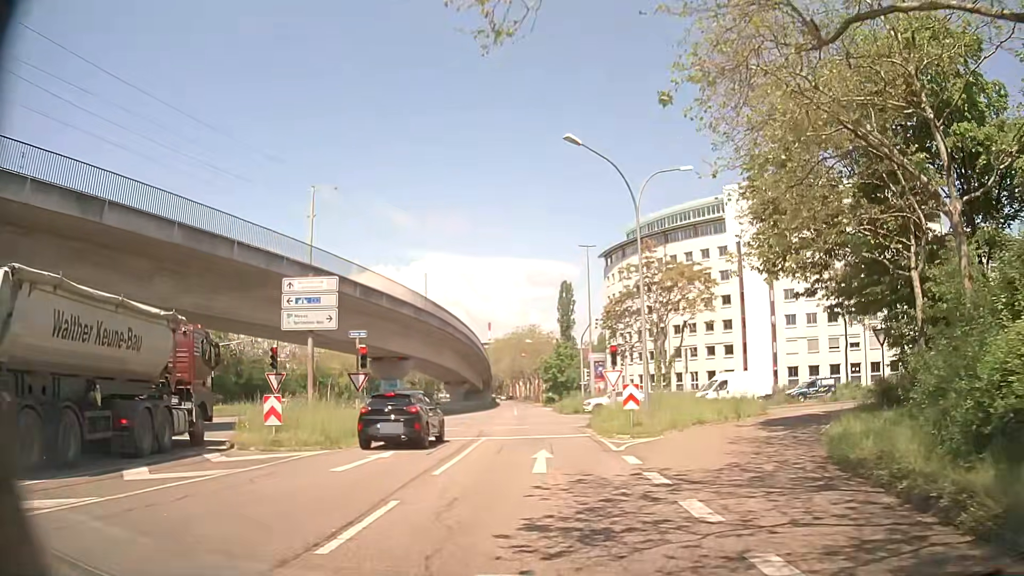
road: tertiary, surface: asphalt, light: Day
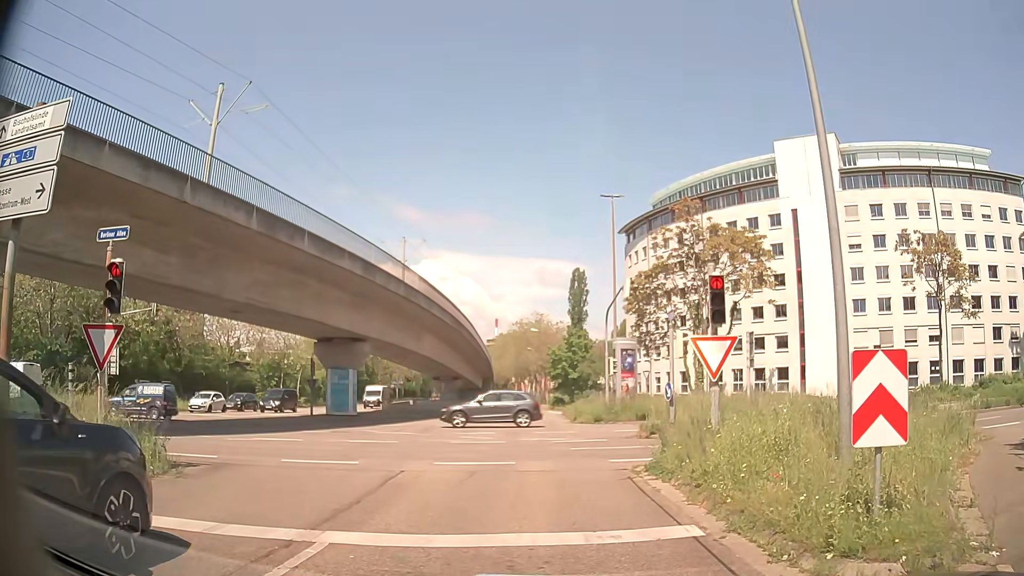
(+0.1, +15.1) m; -1°
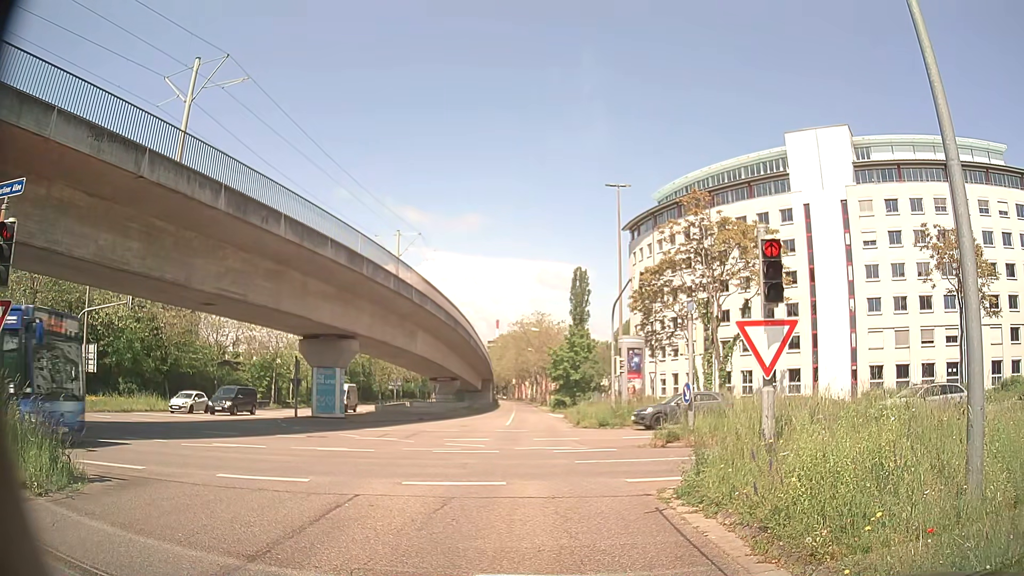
(0.0, +2.6) m; +2°
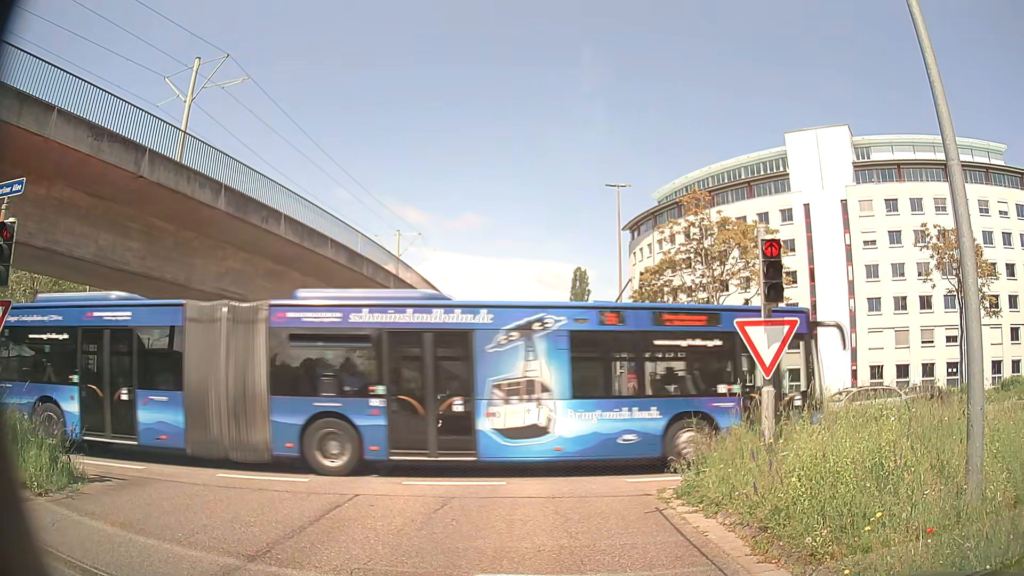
(0.0, 0.0) m; 0°
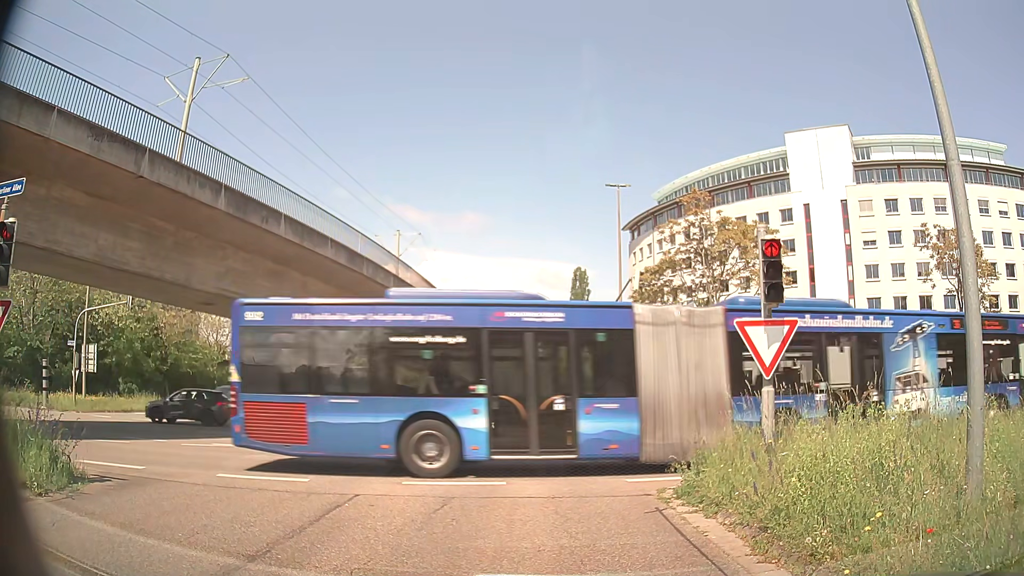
(0.0, 0.0) m; 0°
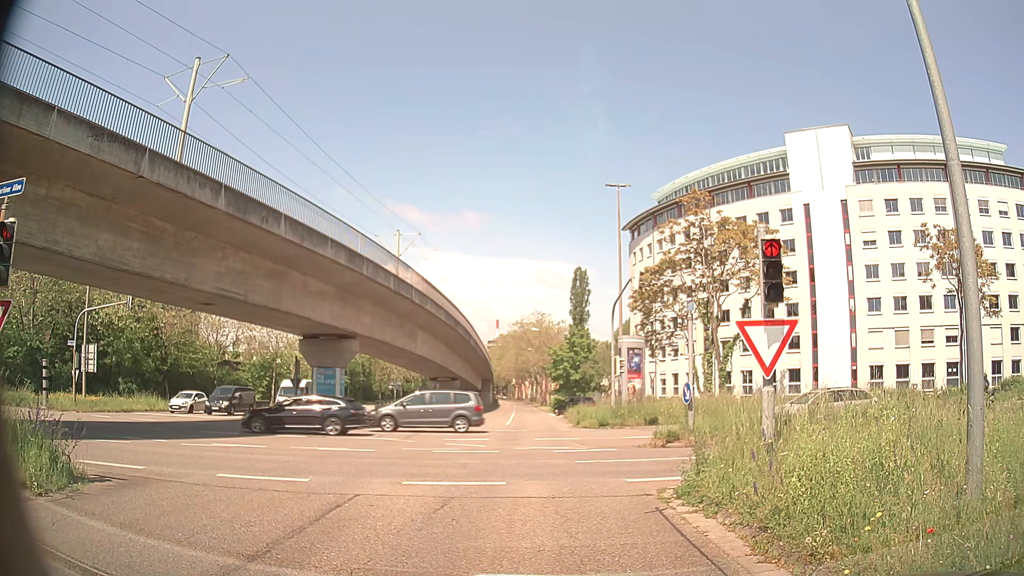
(0.0, 0.0) m; 0°
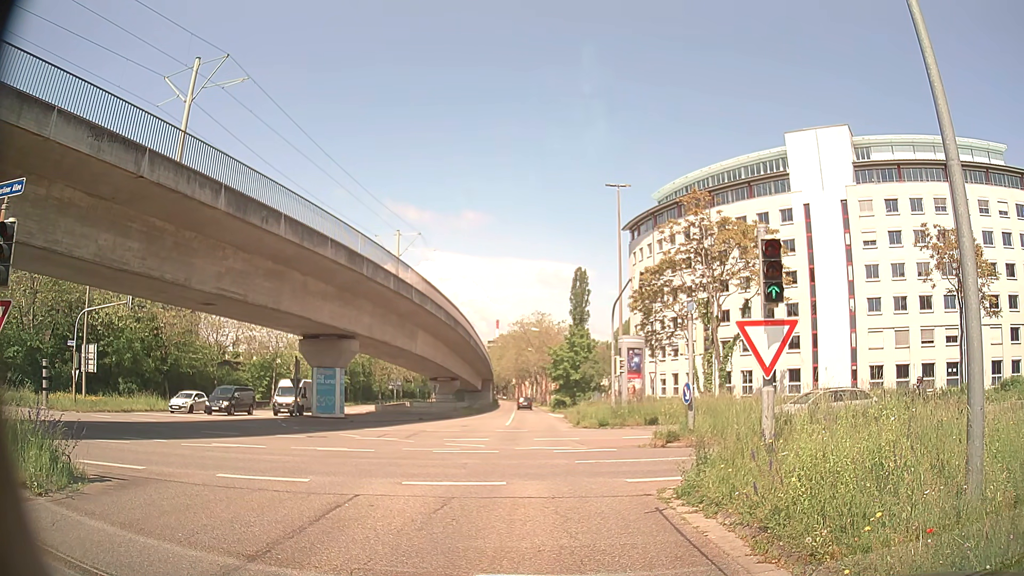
(0.0, 0.0) m; 0°
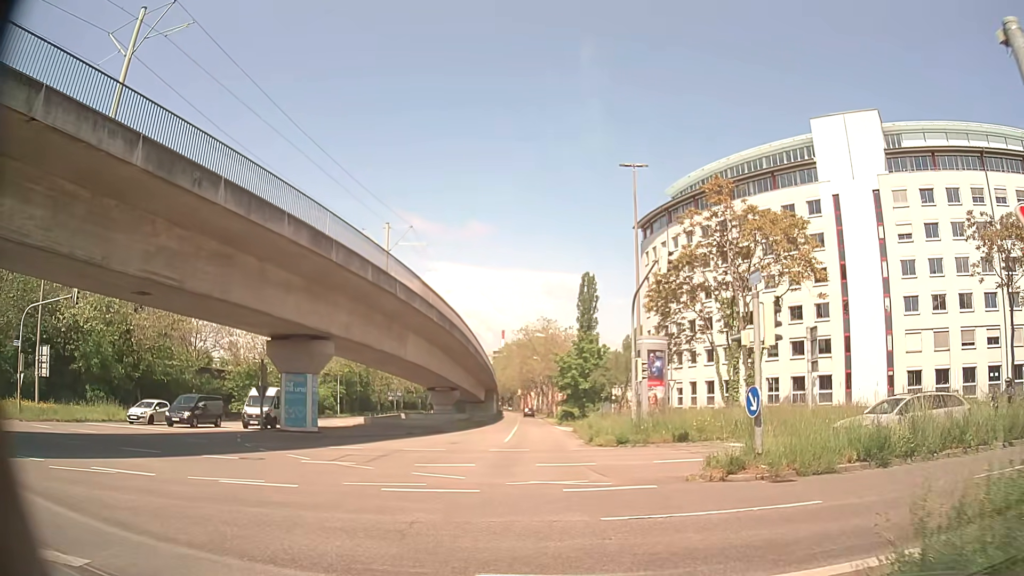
(-0.1, +6.2) m; -3°
